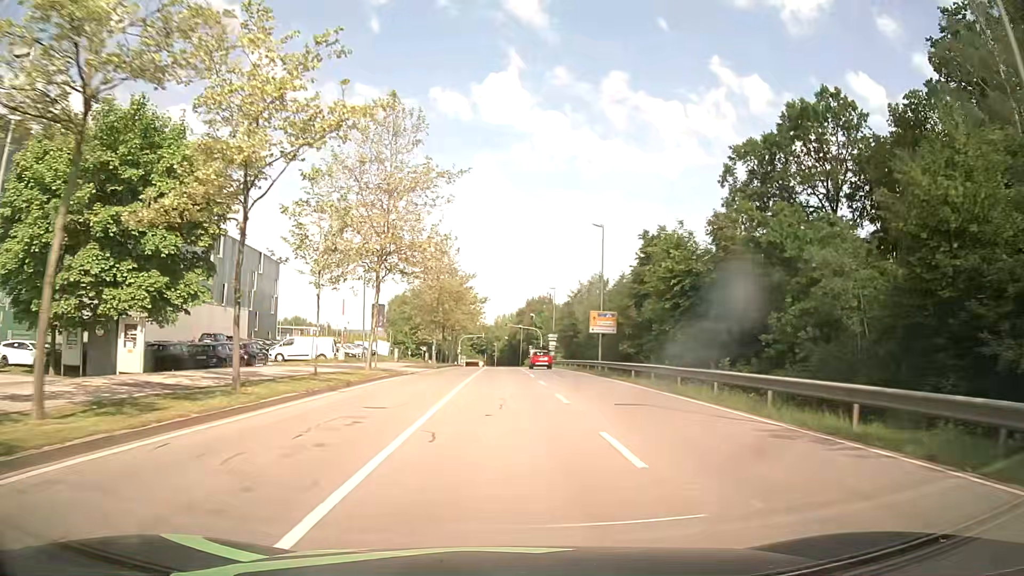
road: secondary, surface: asphalt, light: Day
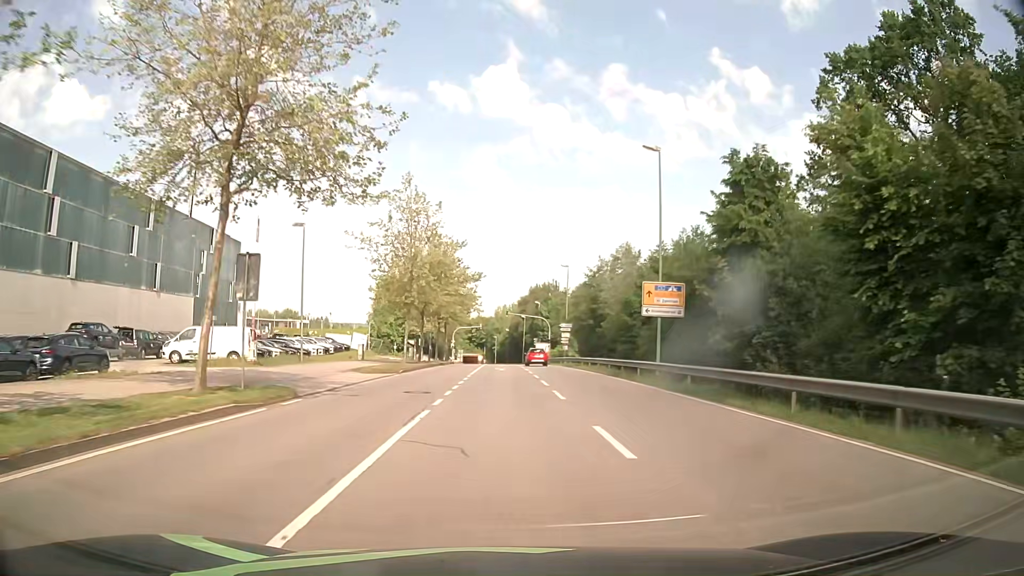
(0.0, +17.5) m; 0°
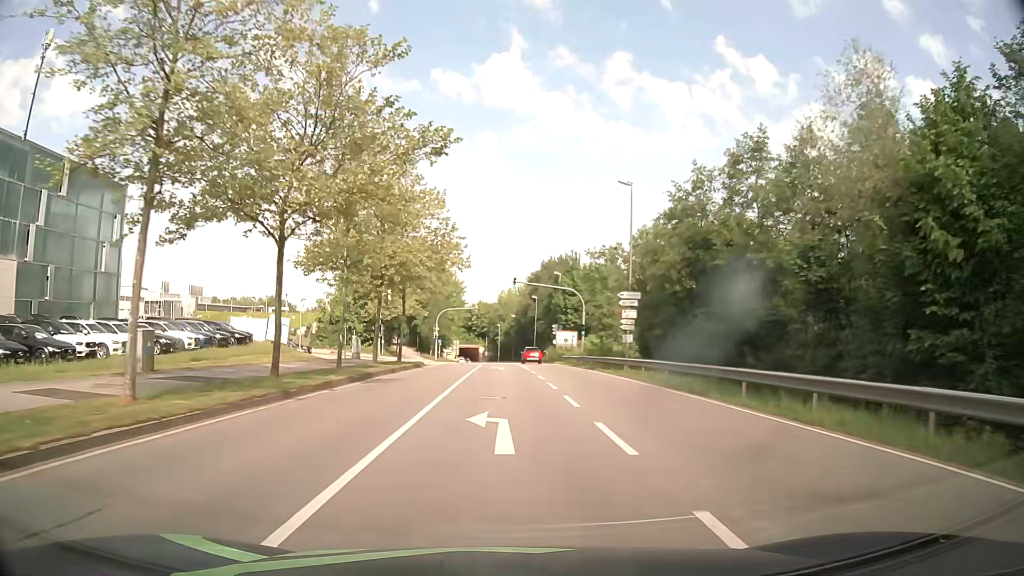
(-0.1, +32.8) m; 0°
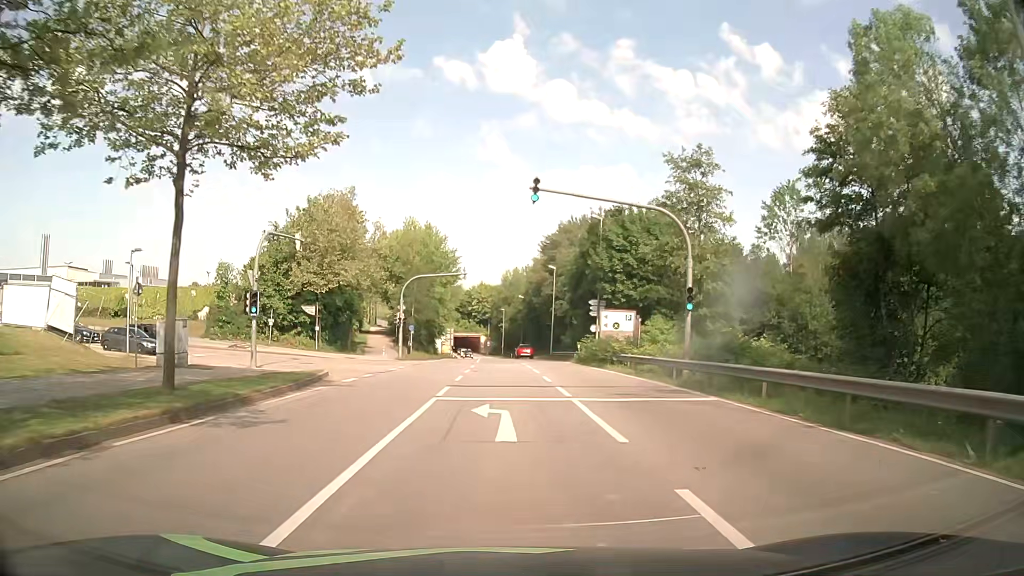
(-0.2, +29.1) m; -1°
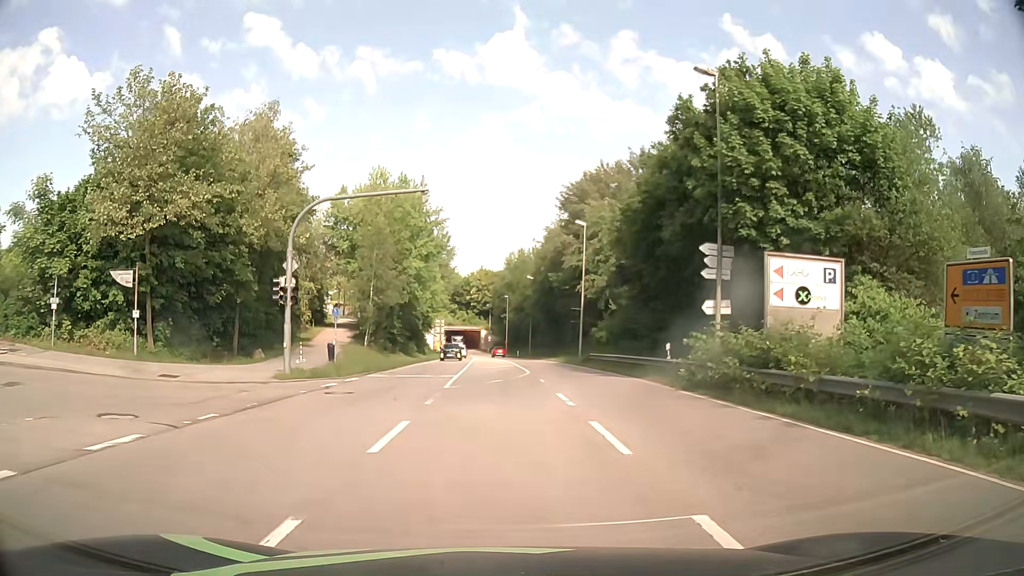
(+0.2, +25.3) m; 0°
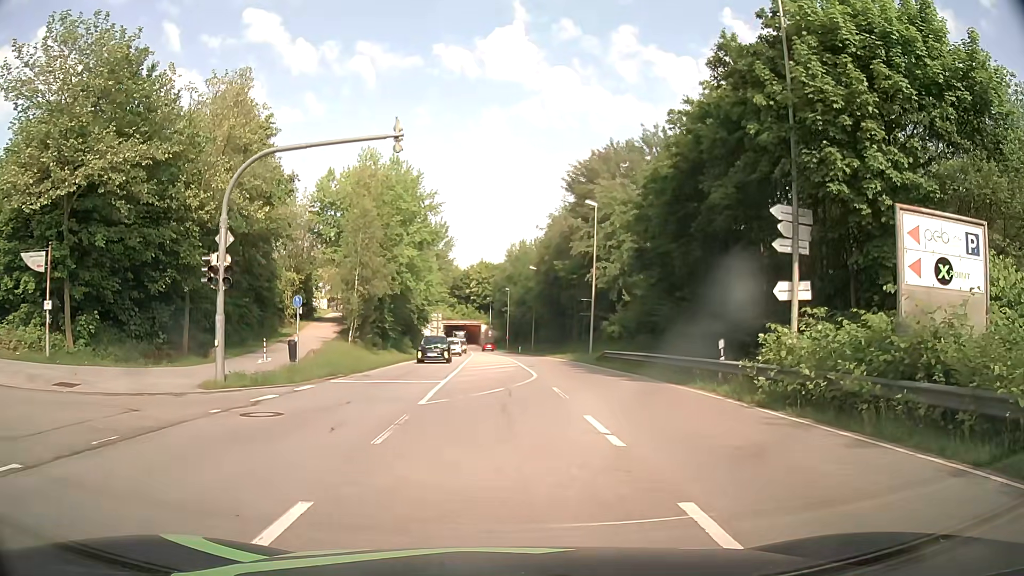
(0.0, +5.3) m; -1°
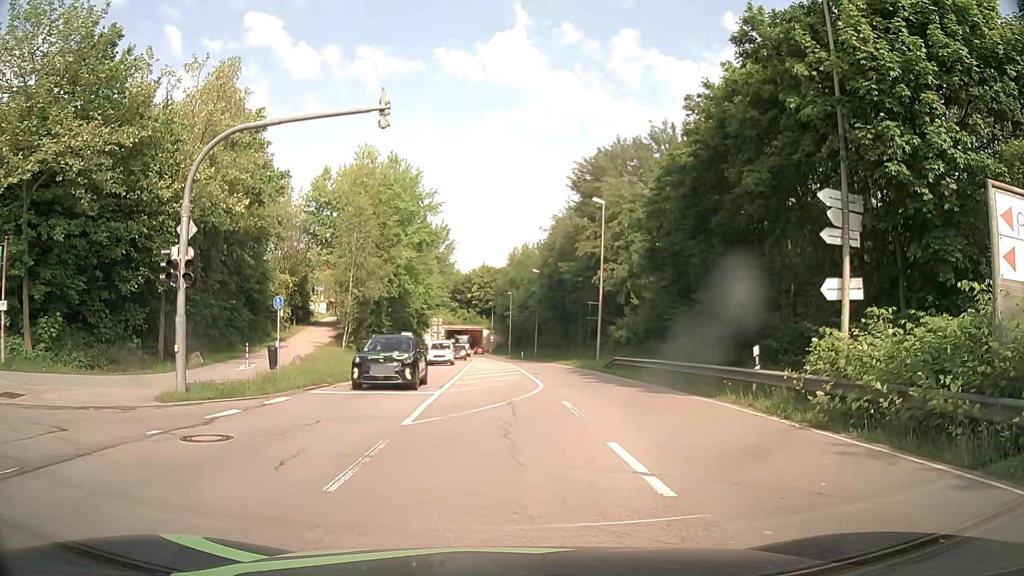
(0.0, +2.1) m; -1°
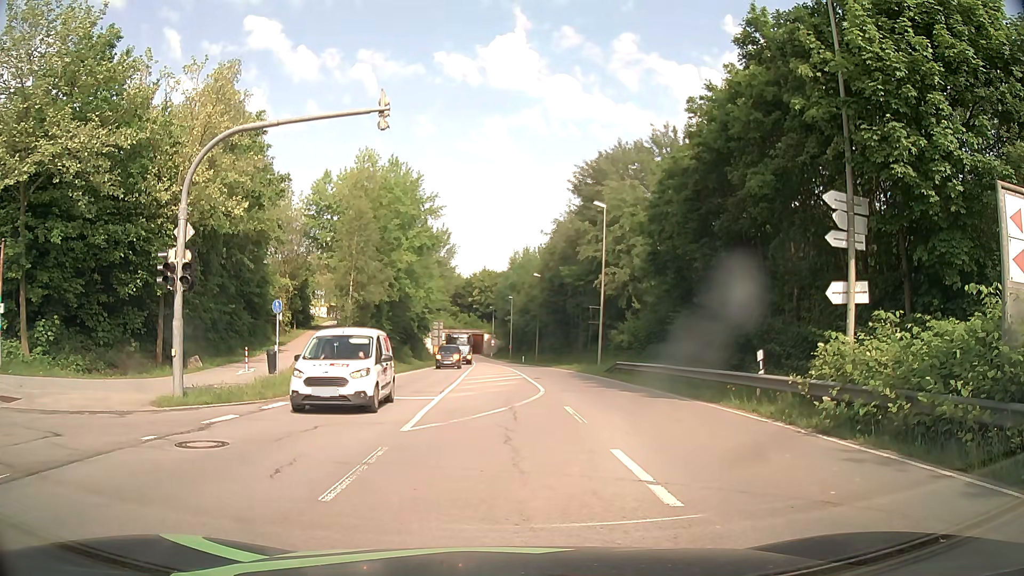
(0.0, +0.3) m; 0°
